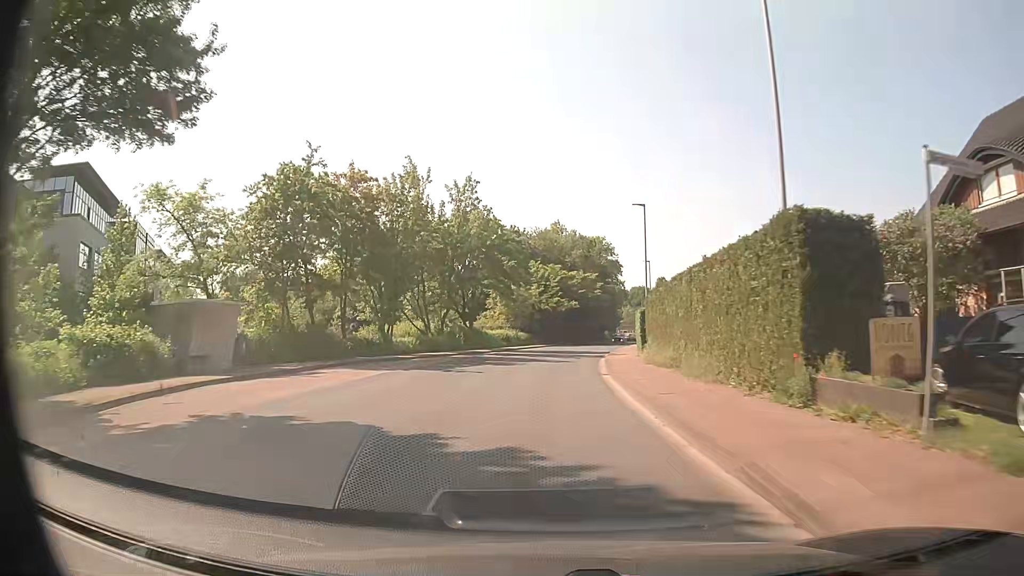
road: tertiary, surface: asphalt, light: Day
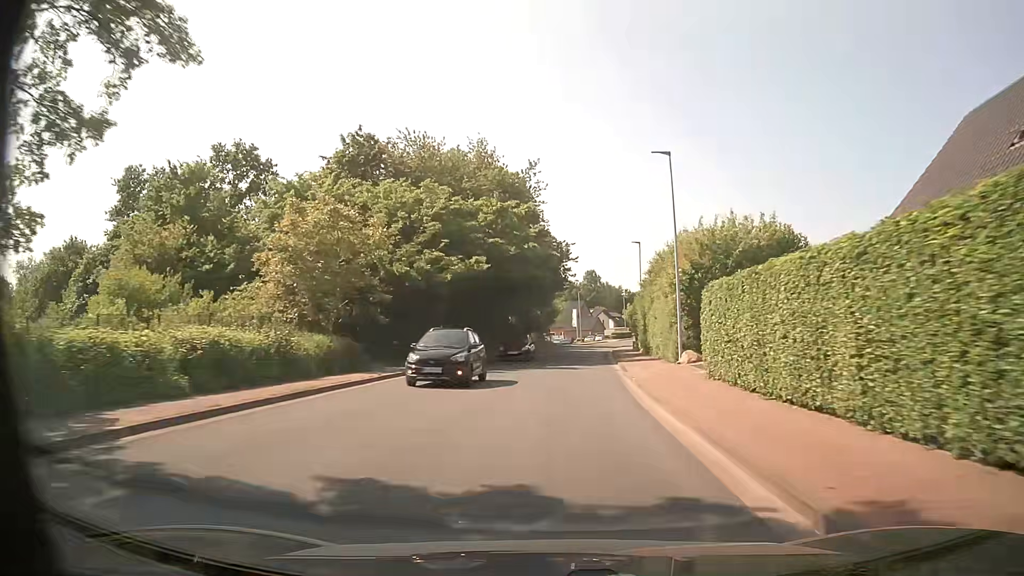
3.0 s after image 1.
(+1.7, +44.5) m; +6°
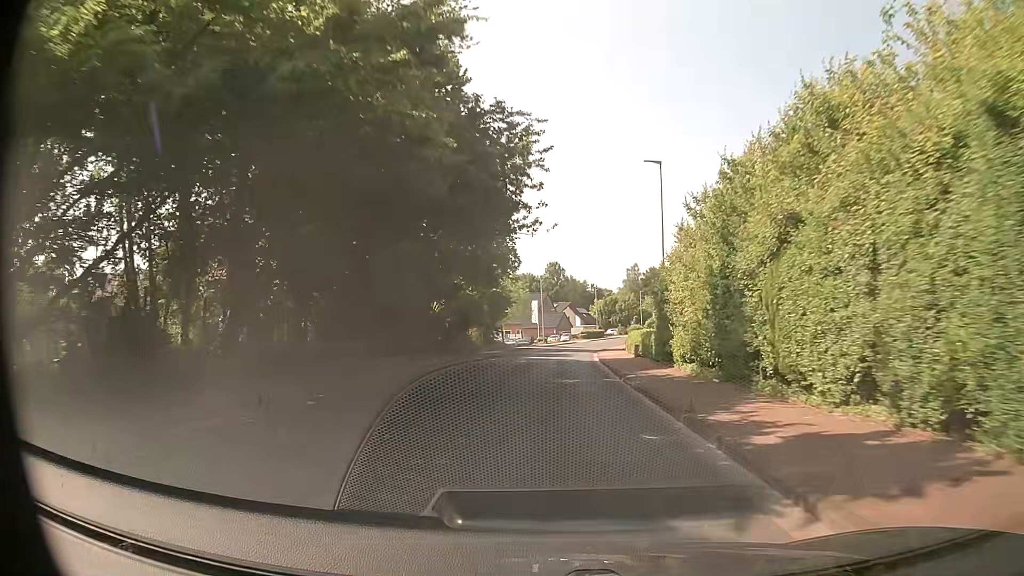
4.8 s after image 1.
(+1.0, +26.7) m; +4°
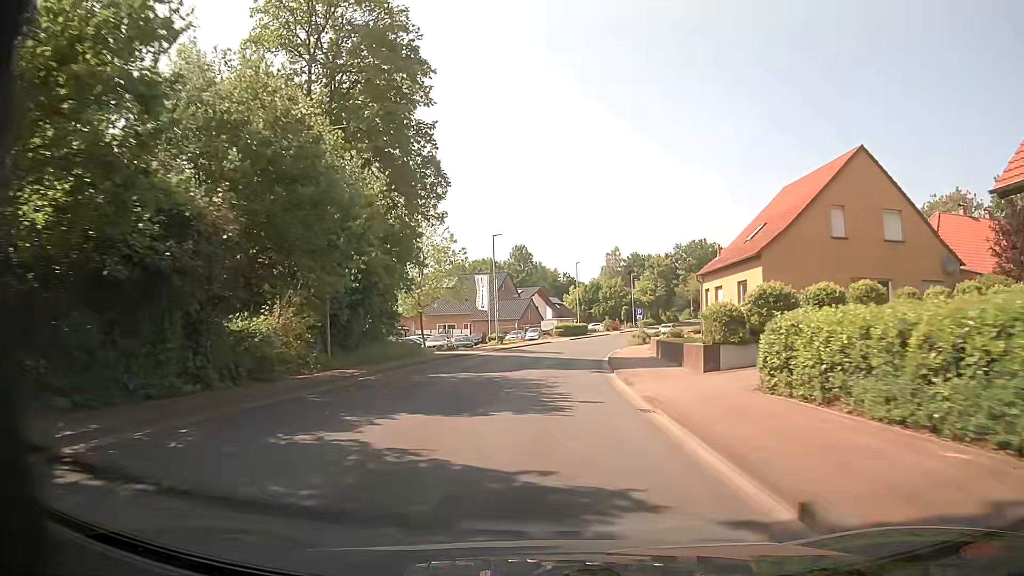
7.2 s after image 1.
(+0.7, +35.6) m; +2°
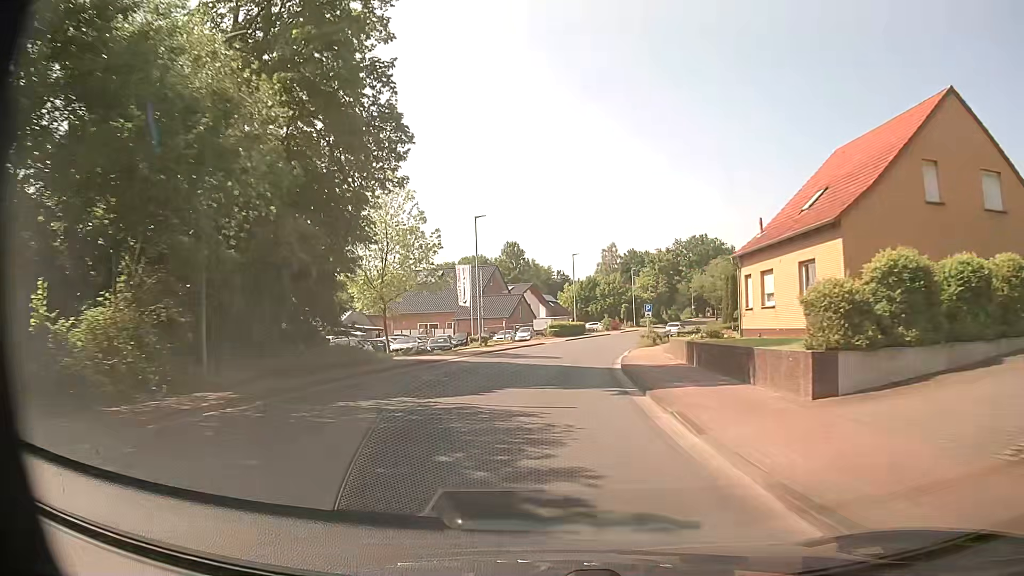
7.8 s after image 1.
(+0.1, +8.9) m; +1°
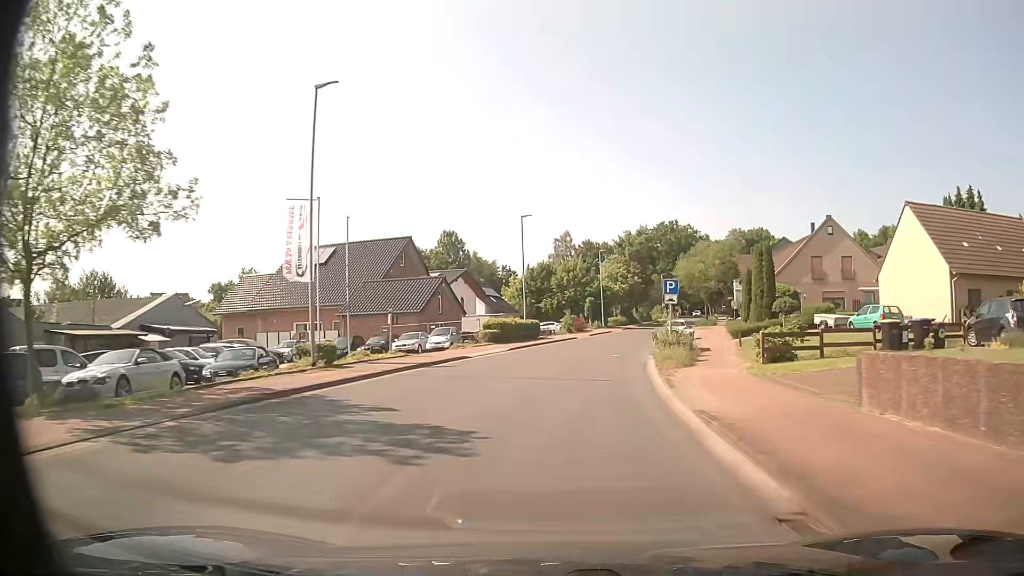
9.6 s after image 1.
(+0.7, +25.8) m; +5°
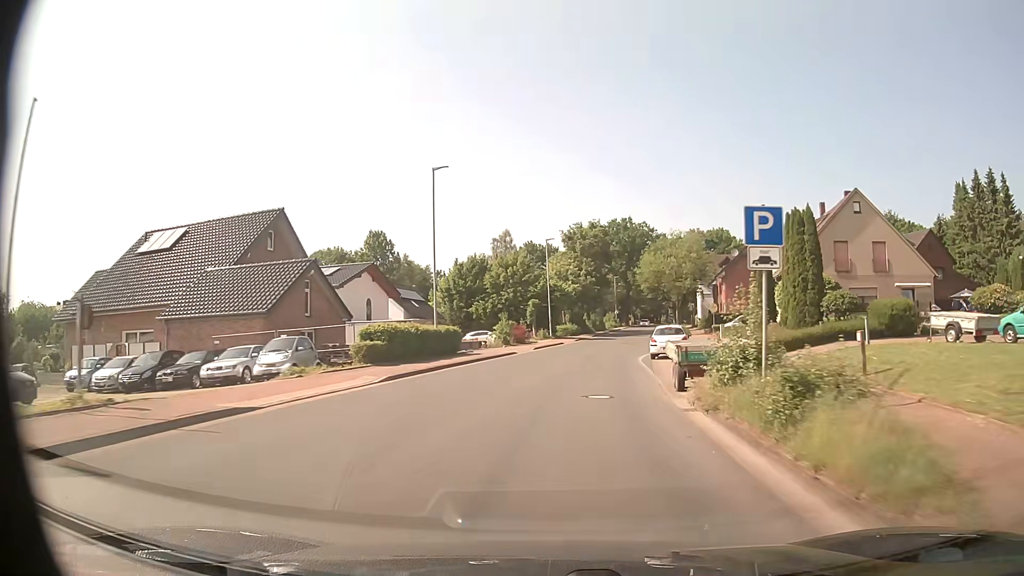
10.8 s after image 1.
(+0.6, +17.1) m; +4°
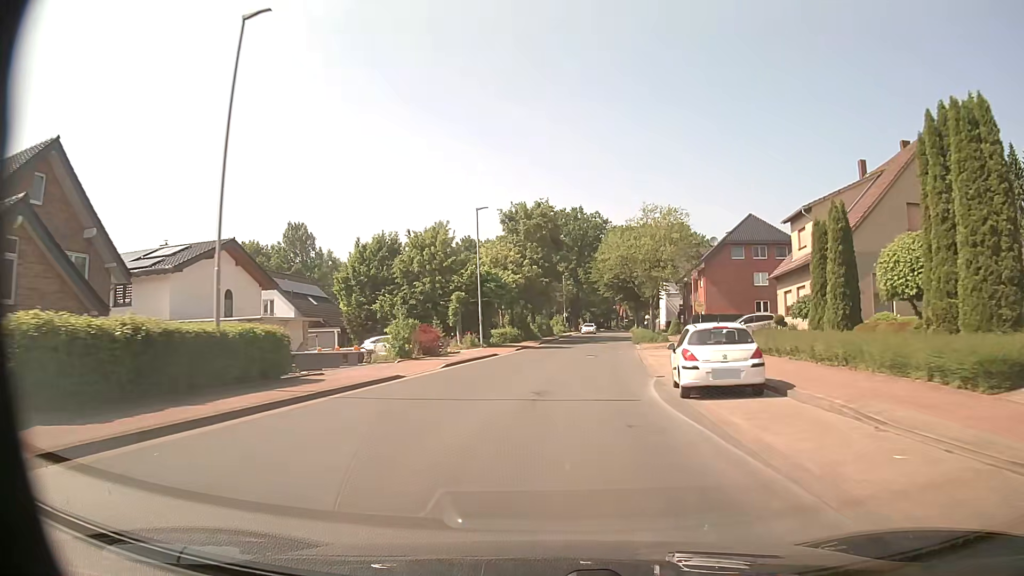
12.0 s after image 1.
(+0.7, +17.3) m; +5°
(0, +10) (+1, +20) (+2, +30) (+3, +40) (+4, +50) (+6, +60) (+7, +70) (+8, +80) (+9, +89) (+11, +99) m
